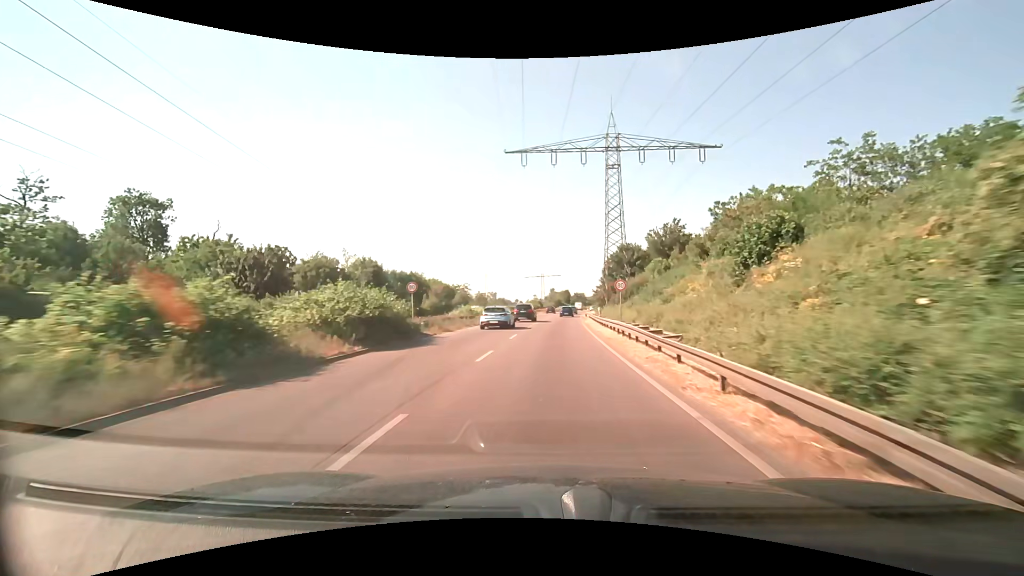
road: trunk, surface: asphalt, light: Day
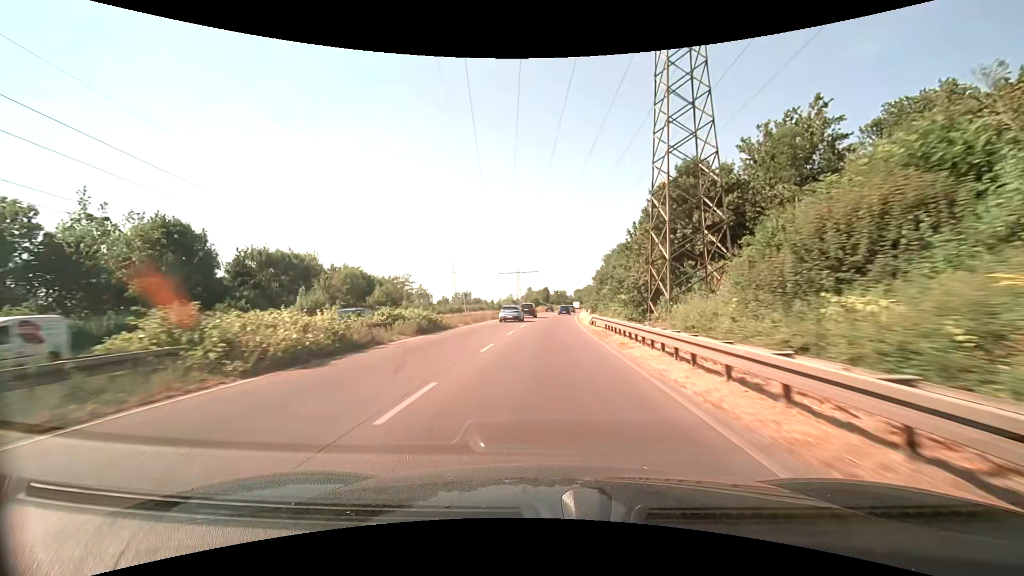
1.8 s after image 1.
(+0.8, +33.5) m; +3°
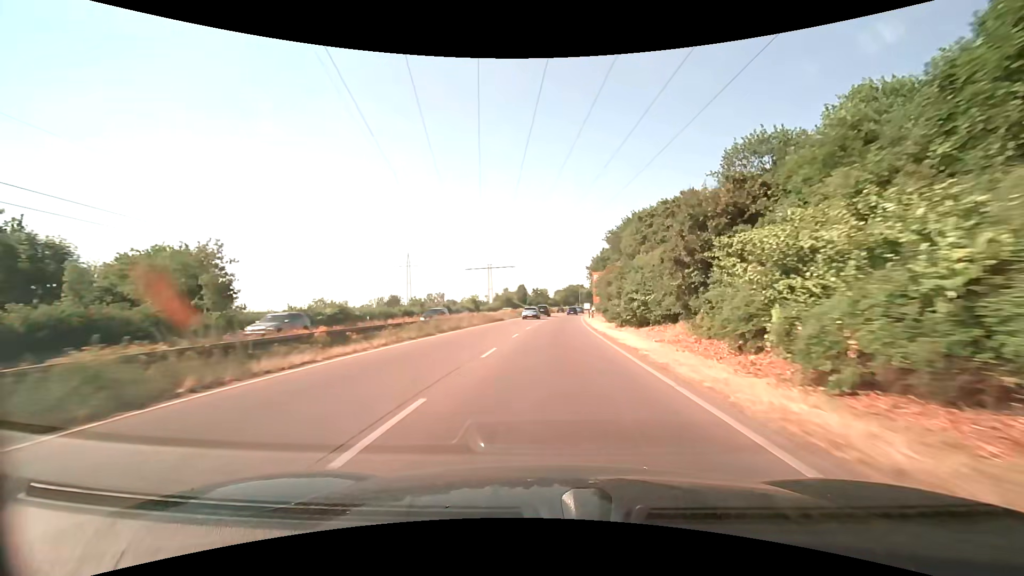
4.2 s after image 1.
(+0.7, +46.6) m; +2°
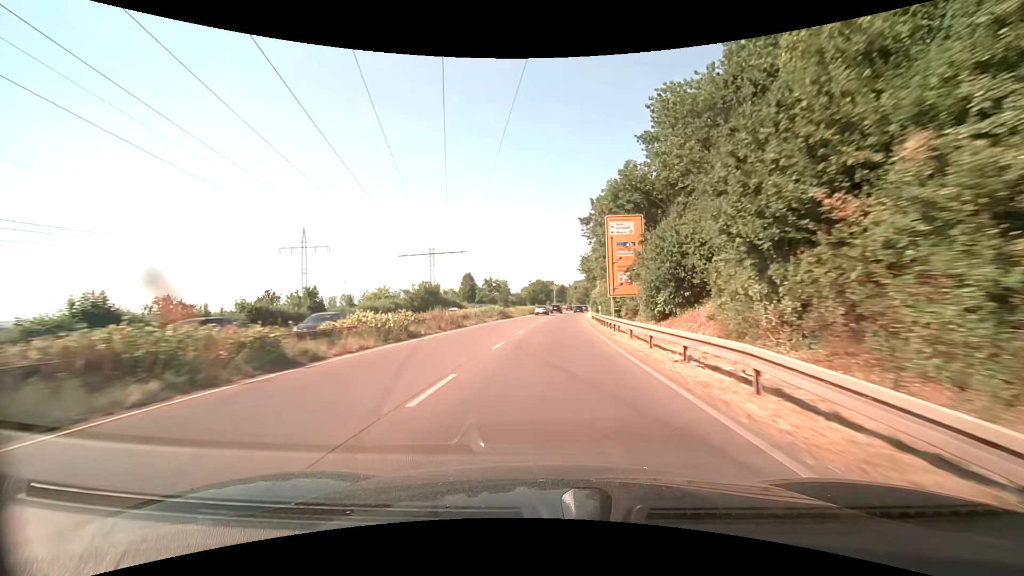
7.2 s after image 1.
(+2.4, +60.5) m; +4°
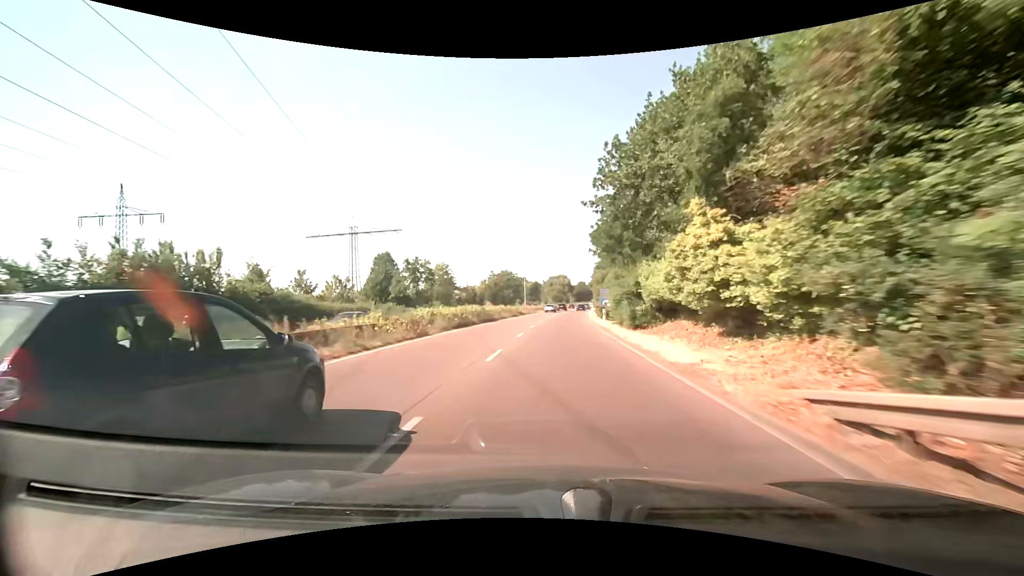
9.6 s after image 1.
(+1.5, +48.6) m; +3°
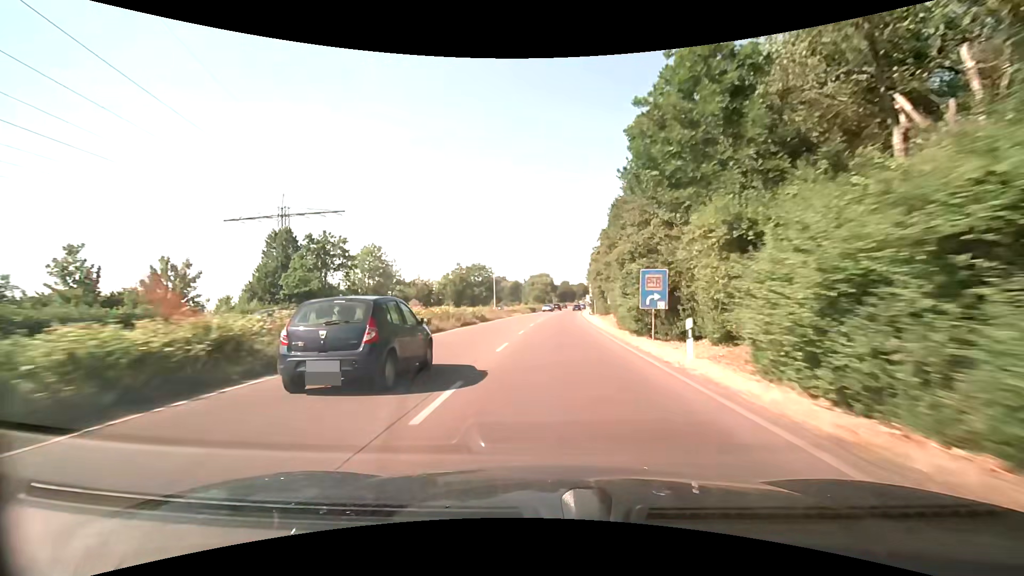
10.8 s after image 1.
(+0.4, +24.3) m; +2°
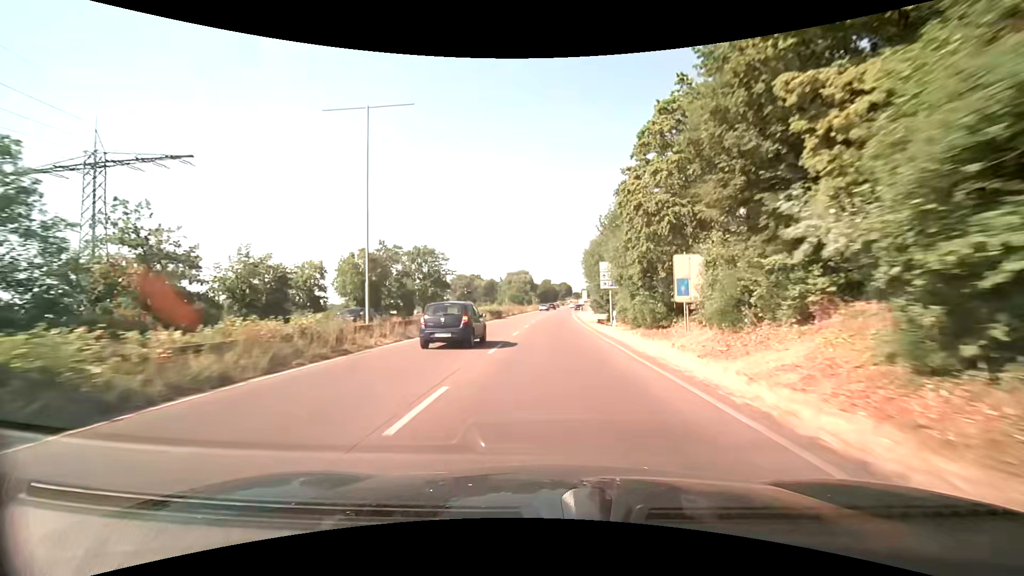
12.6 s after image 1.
(+0.9, +36.4) m; +2°
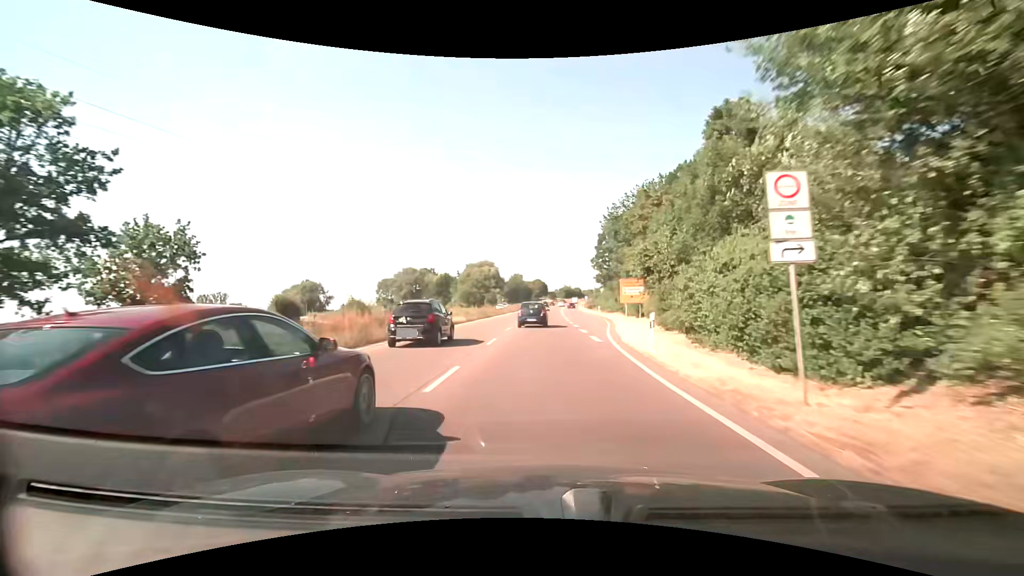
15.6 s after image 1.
(+1.3, +60.6) m; +3°
(0, +10) (0, +20) (0, +30) (0, +40) (0, +50) (0, +60) (0, +70) (+1, +80) (+1, +90) (+1, +100) m
